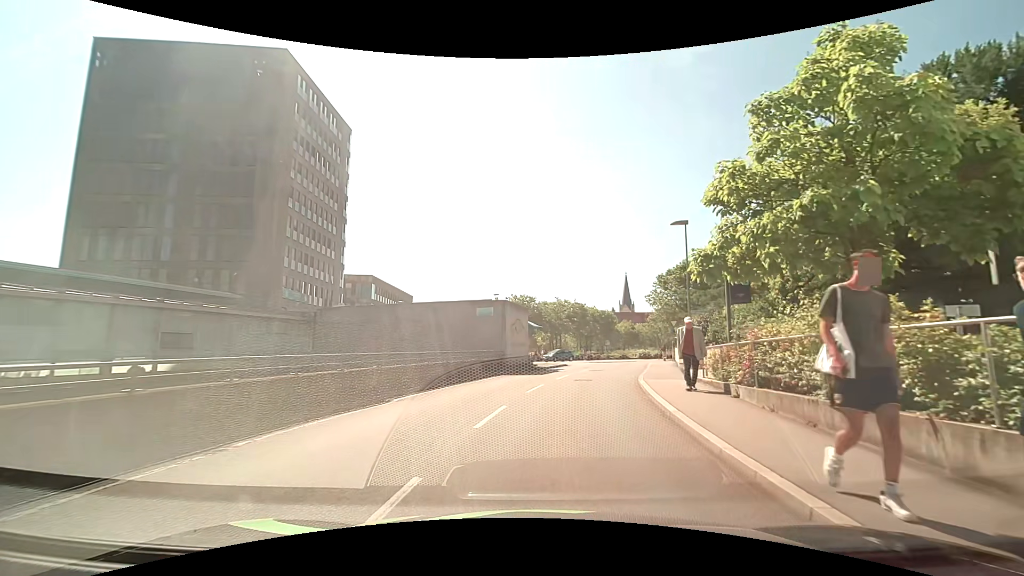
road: residential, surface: asphalt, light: Day
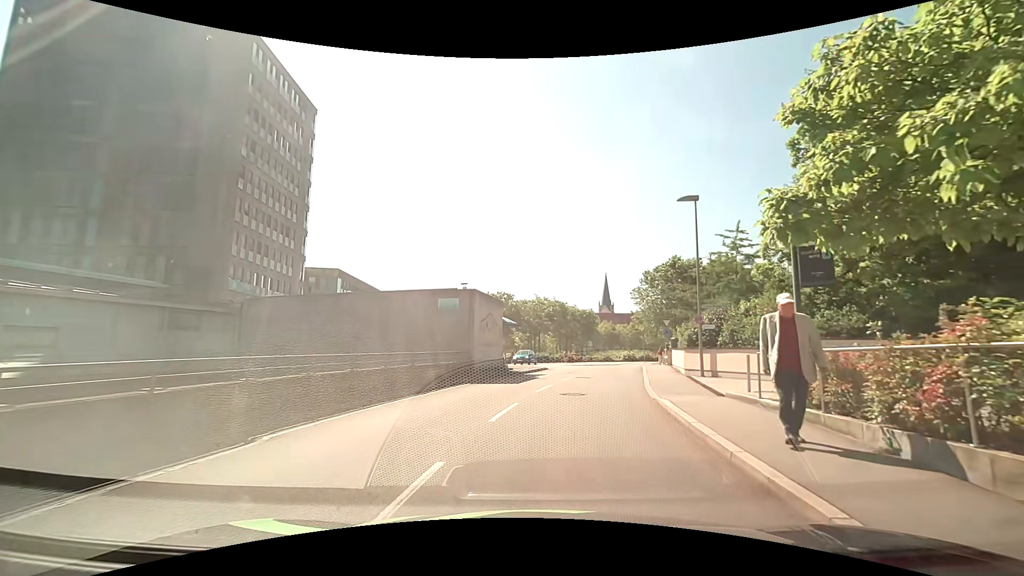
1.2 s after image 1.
(0.0, +5.4) m; +3°
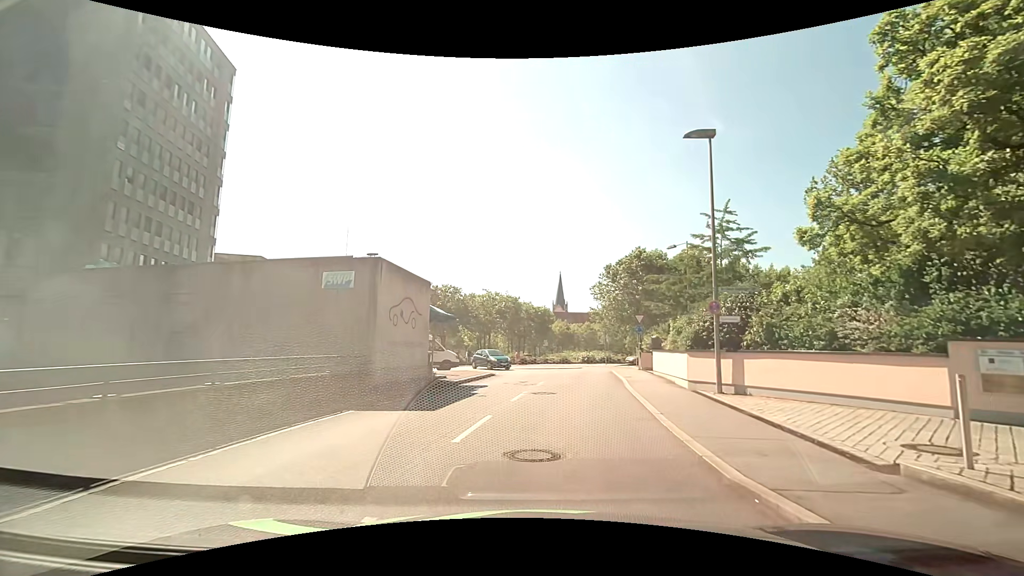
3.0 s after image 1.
(+0.4, +7.7) m; +6°
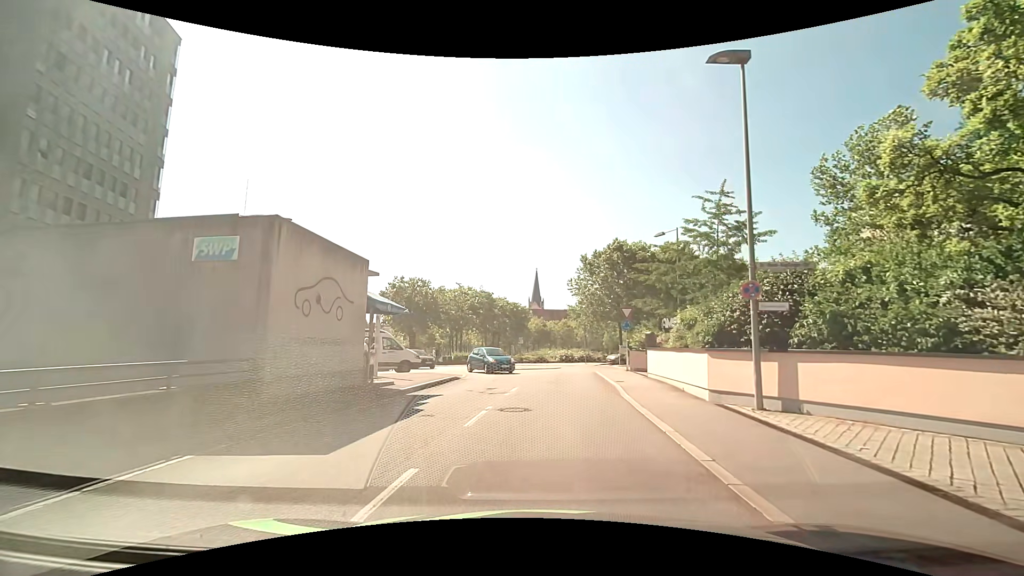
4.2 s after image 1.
(+0.1, +4.3) m; +3°
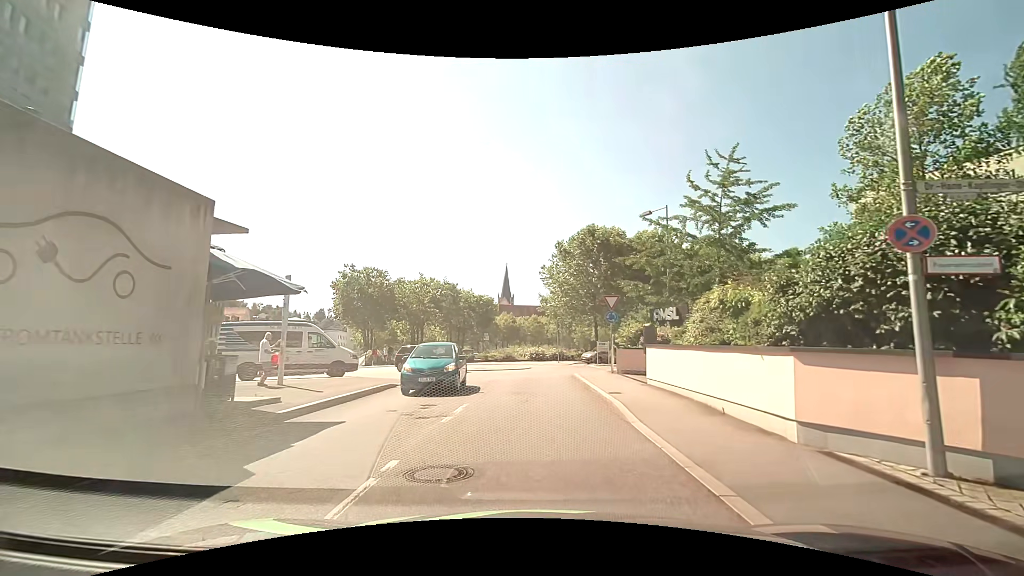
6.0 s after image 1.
(+0.1, +5.6) m; +2°
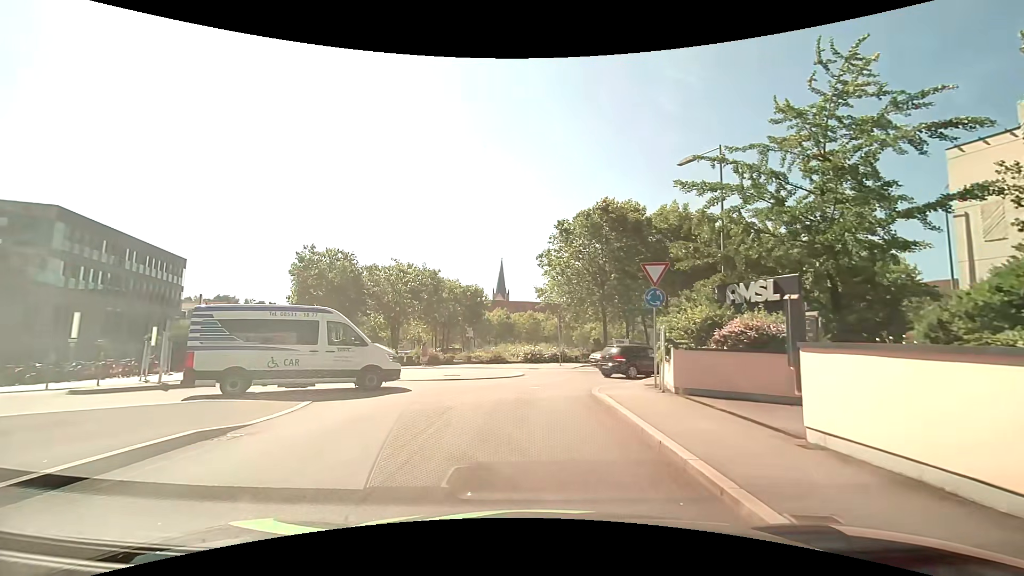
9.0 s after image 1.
(+0.1, +9.4) m; +1°
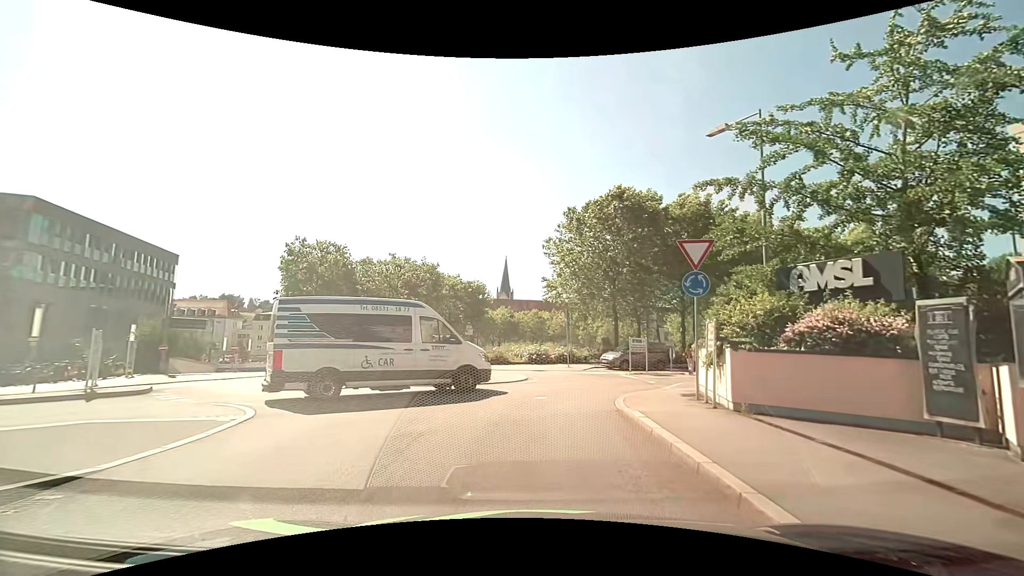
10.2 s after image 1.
(0.0, +3.2) m; 0°
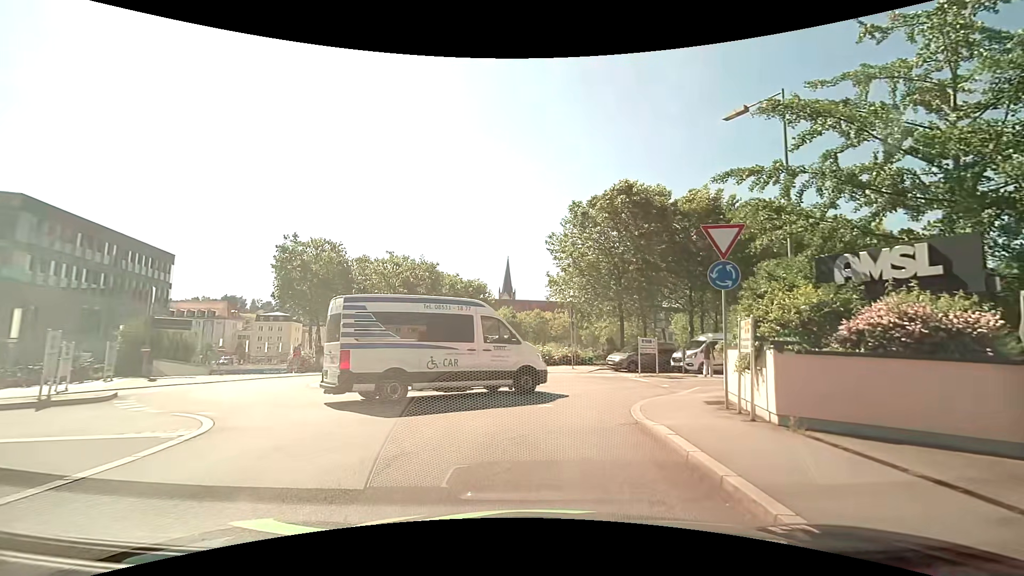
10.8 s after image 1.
(0.0, +1.5) m; 0°
